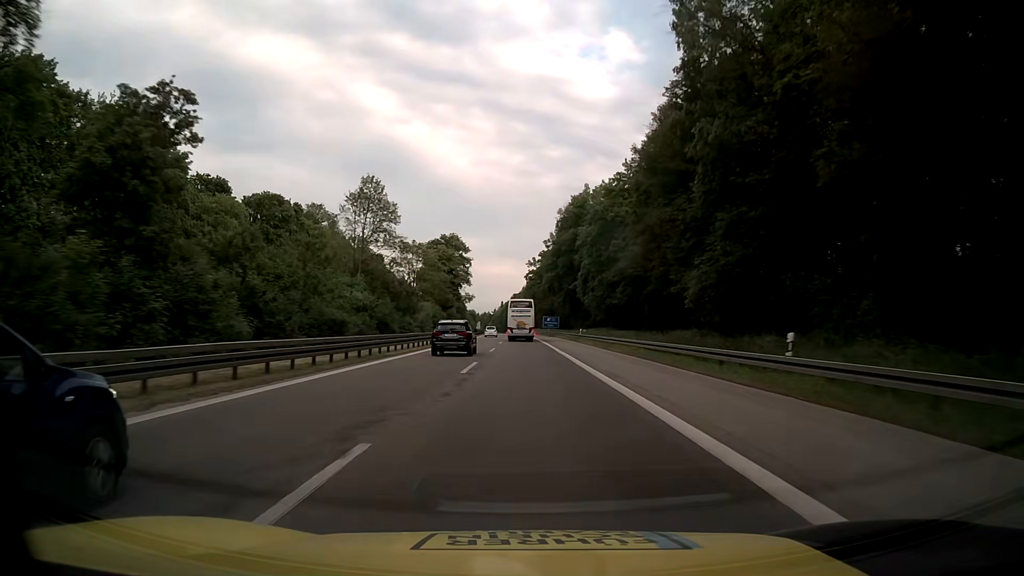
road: motorway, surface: asphalt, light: Day
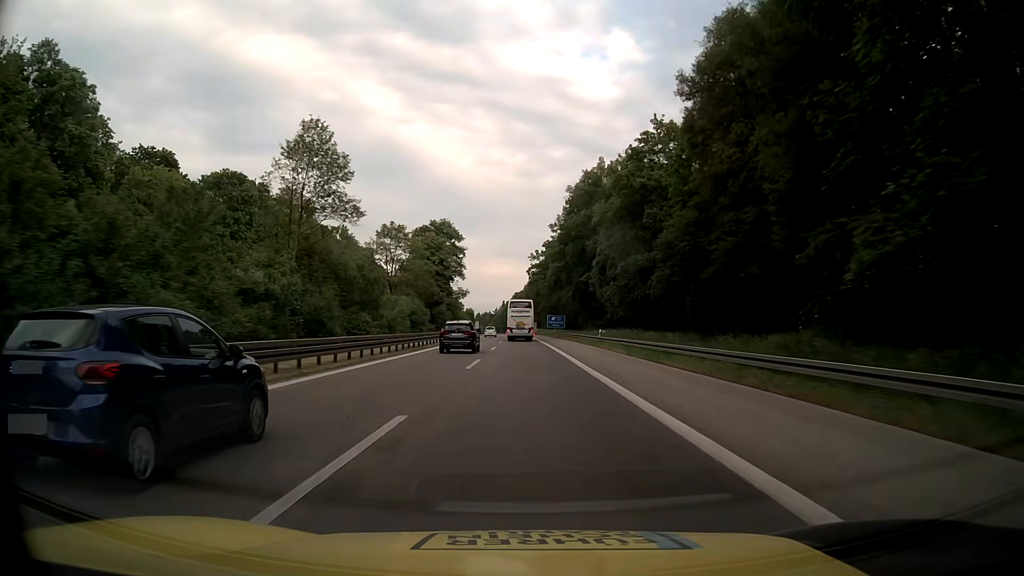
(+0.1, +15.8) m; 0°
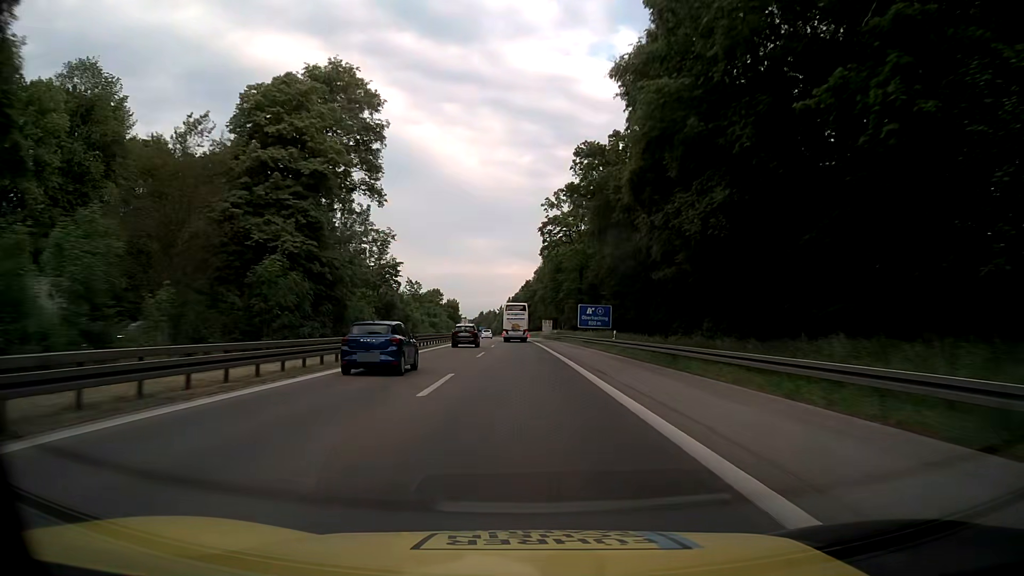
(-0.4, +63.1) m; -1°
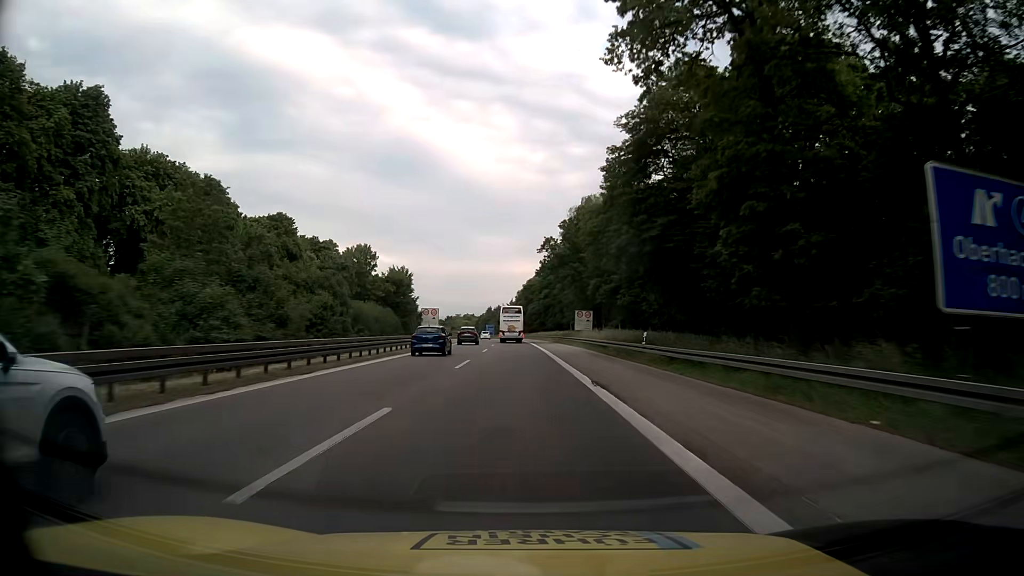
(-0.7, +63.2) m; -1°
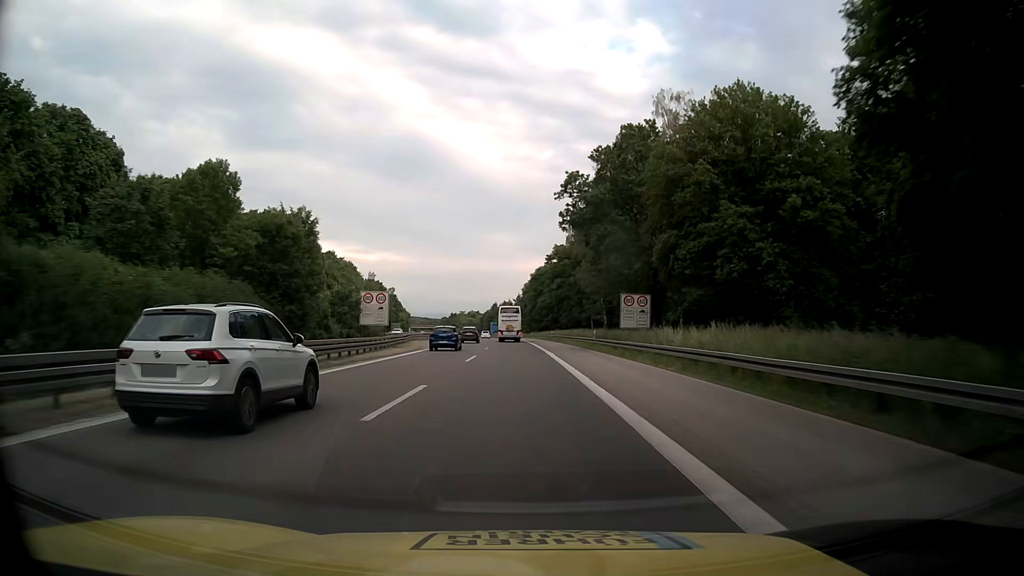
(-0.3, +31.6) m; -1°
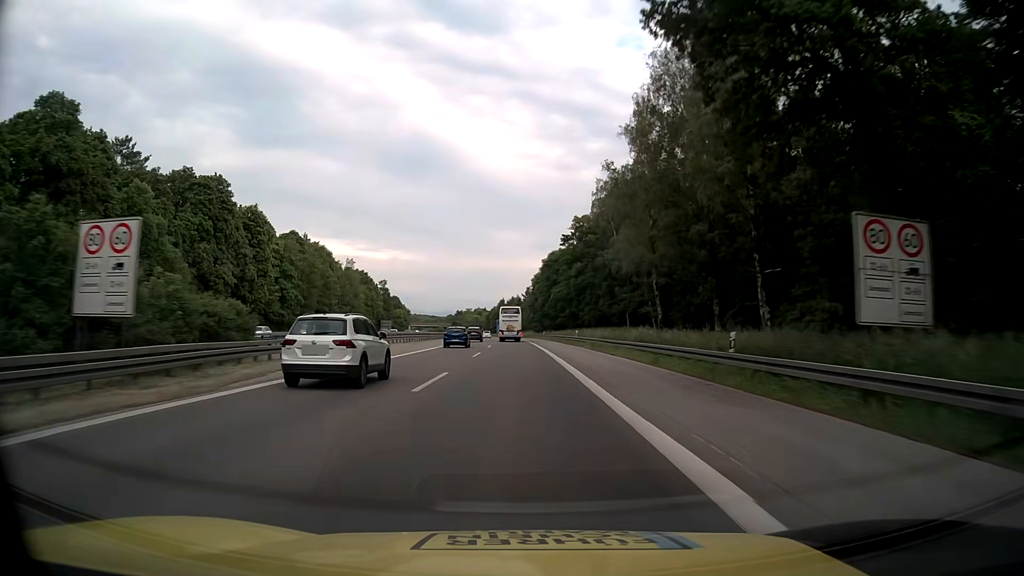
(-0.2, +31.7) m; -1°
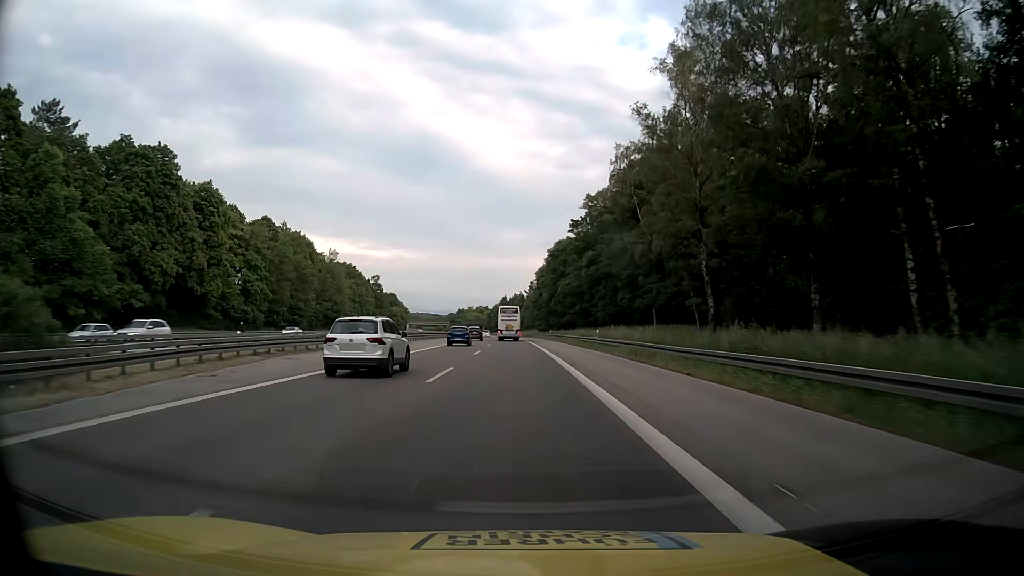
(-0.1, +15.9) m; 0°
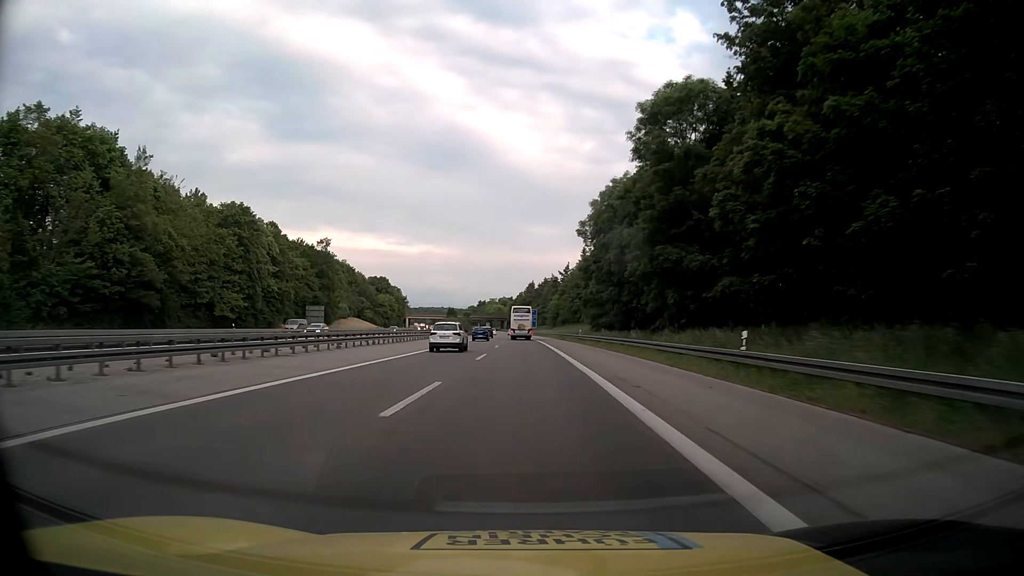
(-1.3, +79.3) m; -2°
(0, +10) (0, +20) (0, +30) (0, +40) (0, +50) (-1, +60) (-1, +70) (-1, +80) (-1, +90) (-2, +100) m
